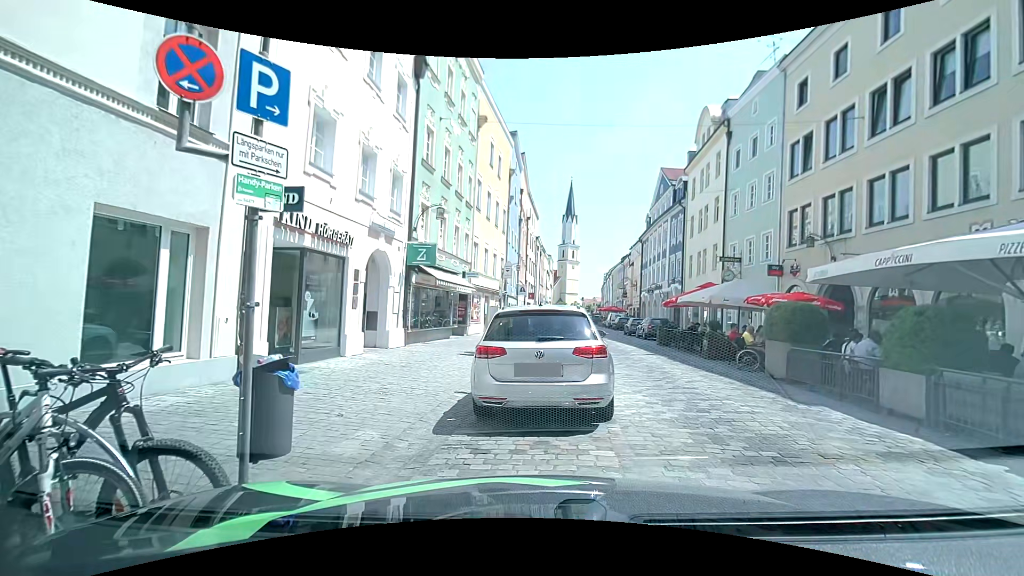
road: residential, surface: sett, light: Day
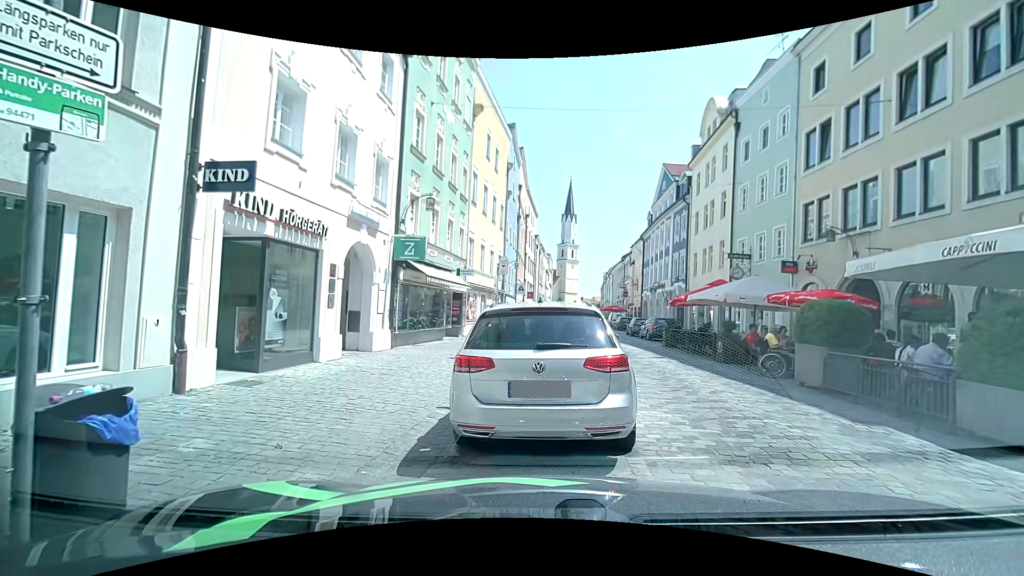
(0.0, +1.4) m; 0°
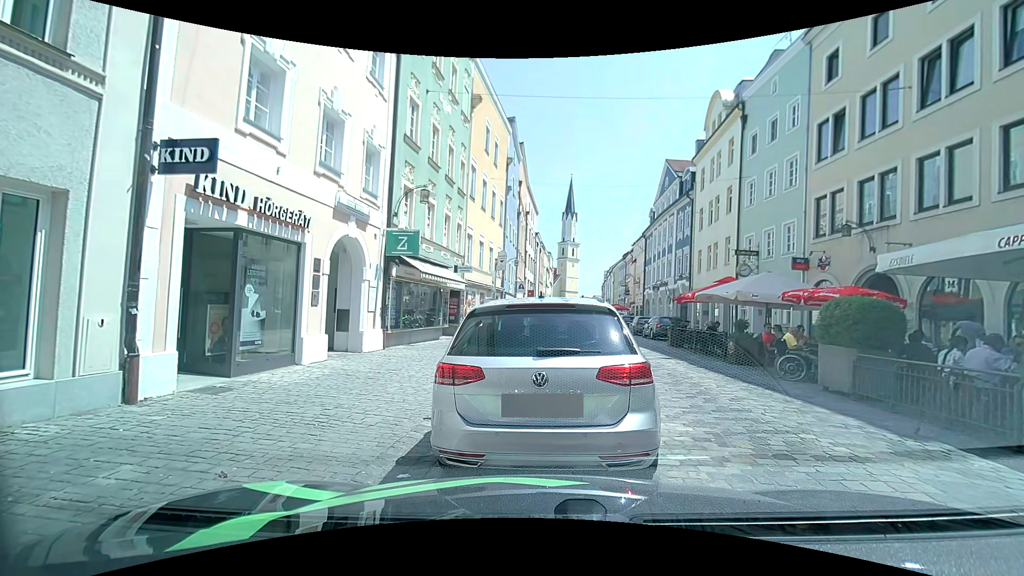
(0.0, +0.9) m; 0°
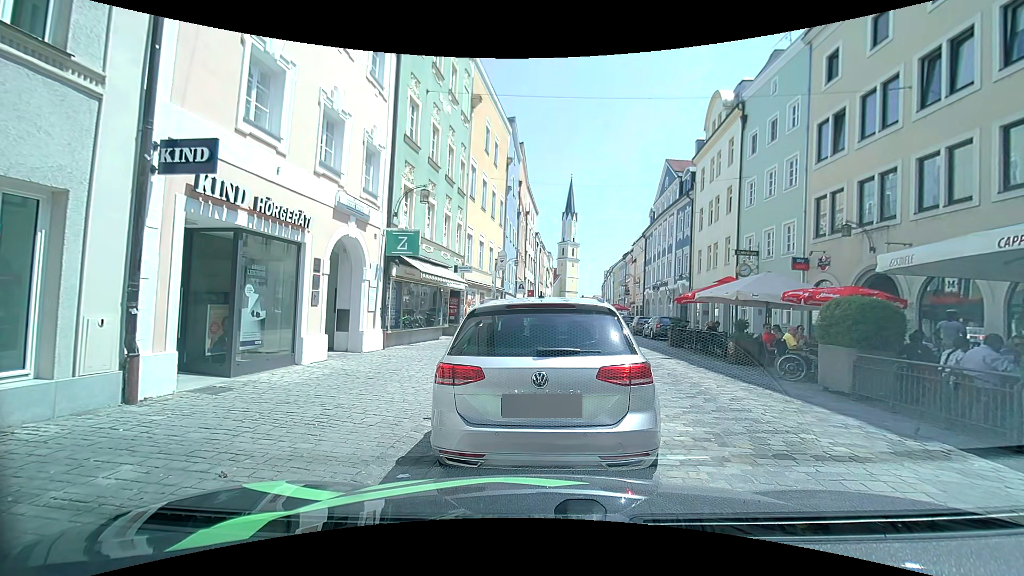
(0.0, 0.0) m; 0°
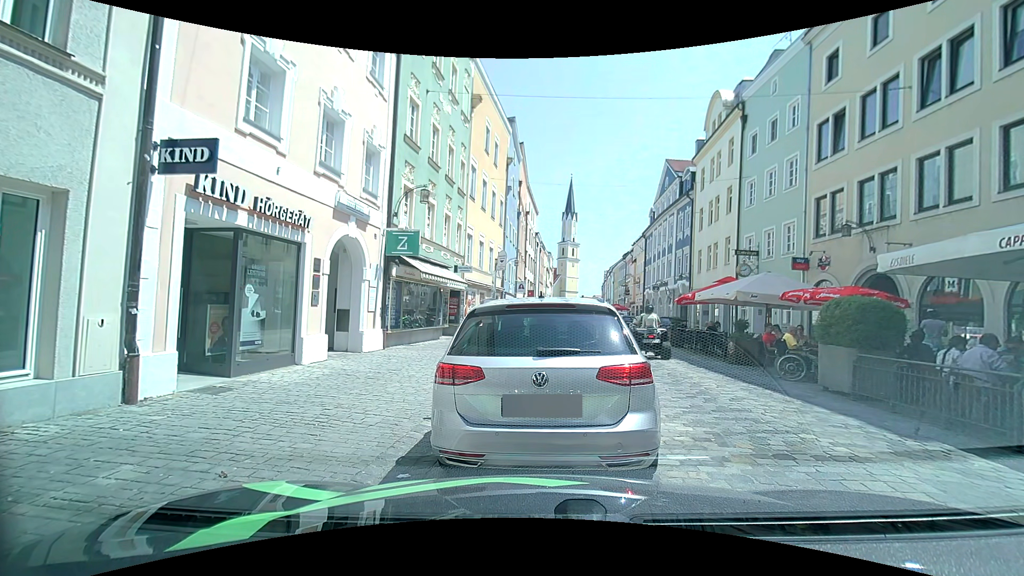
(0.0, 0.0) m; 0°
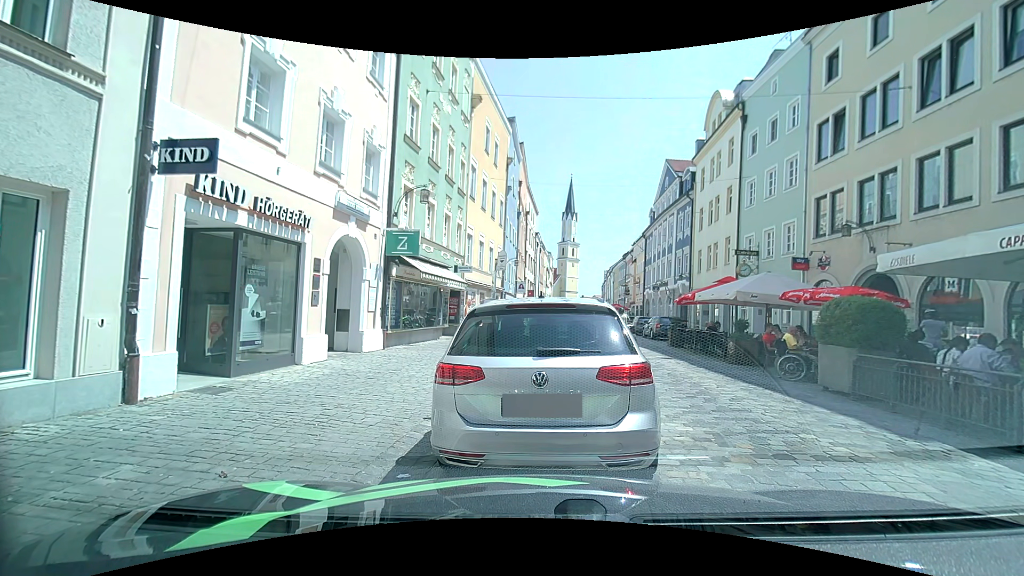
(0.0, 0.0) m; 0°
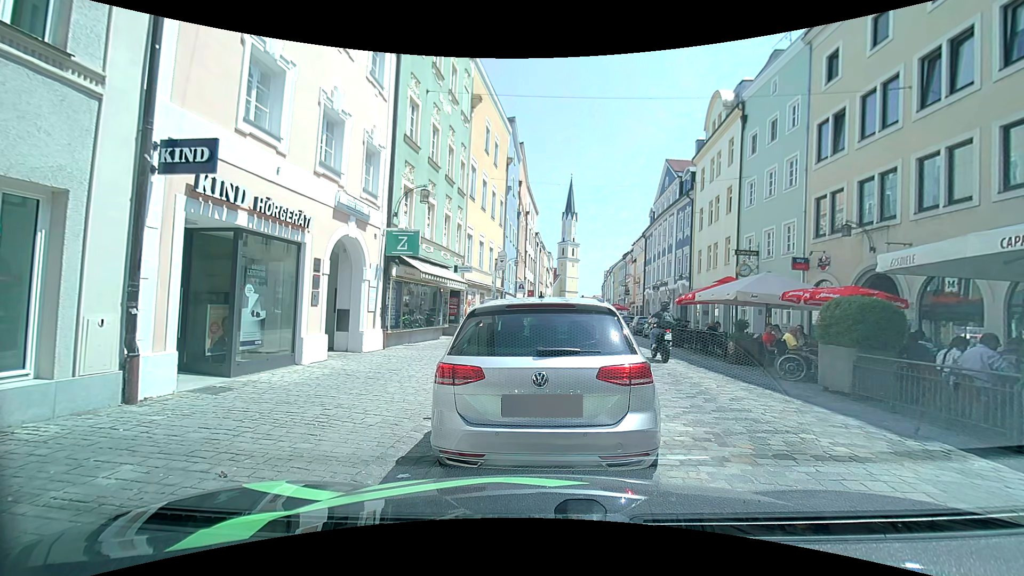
(0.0, 0.0) m; 0°
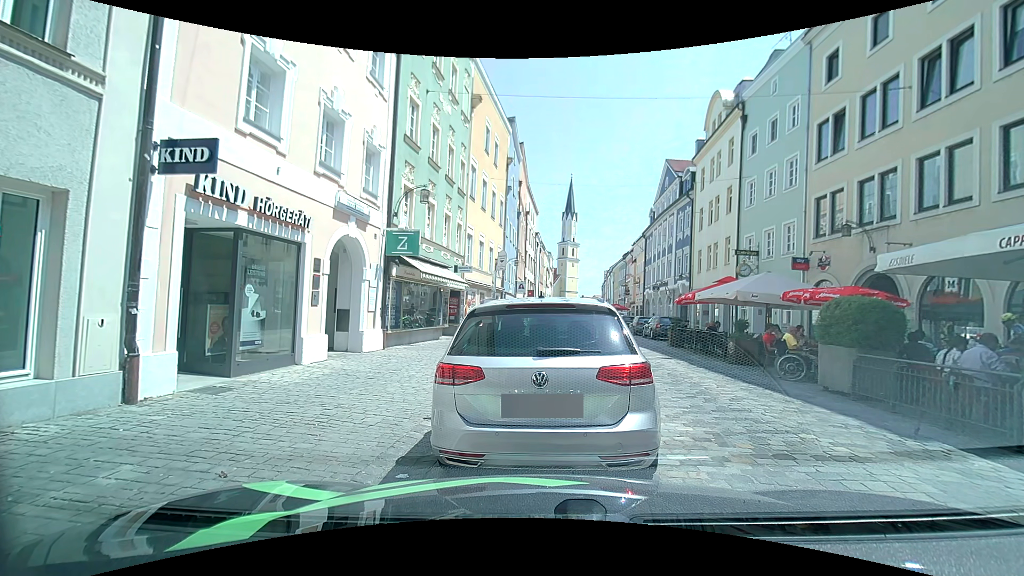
(0.0, 0.0) m; 0°
